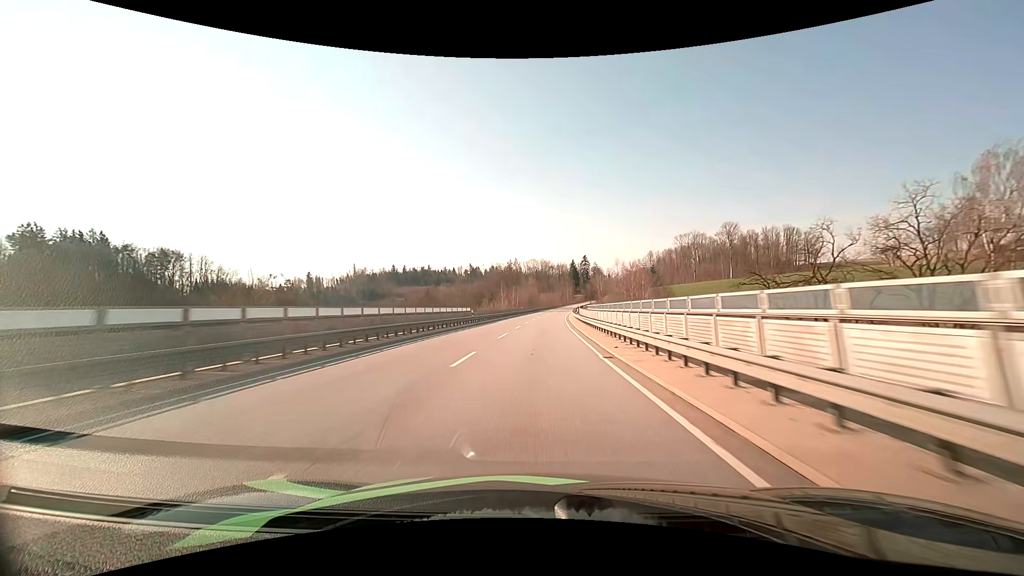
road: primary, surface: asphalt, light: Day
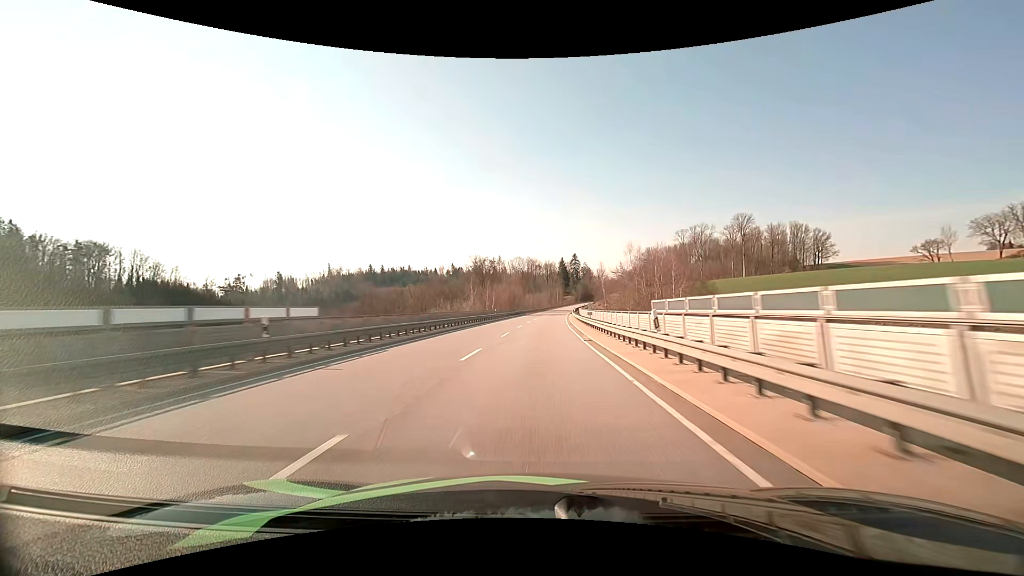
(+0.5, +34.4) m; +2°
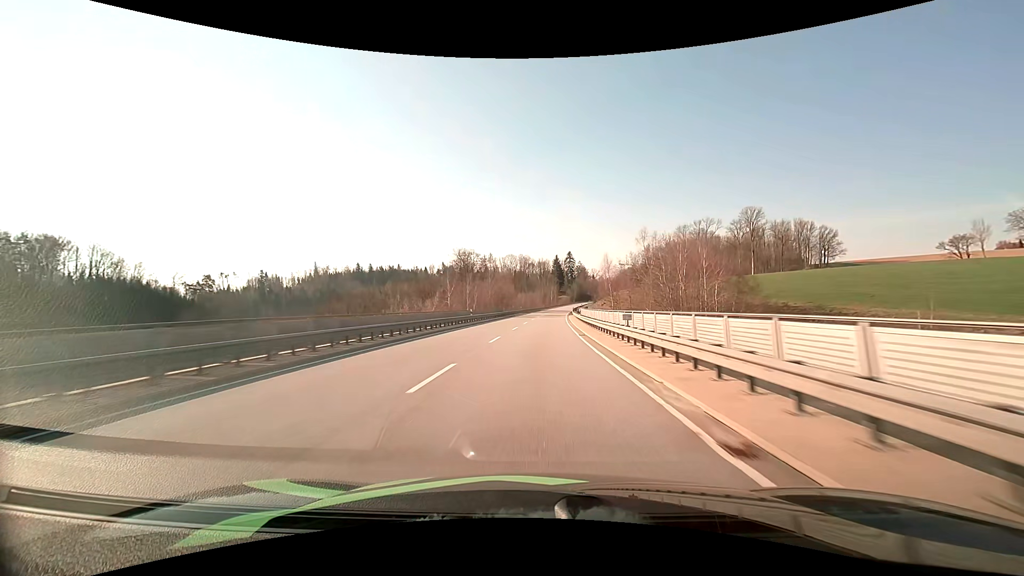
(+0.1, +17.1) m; +1°
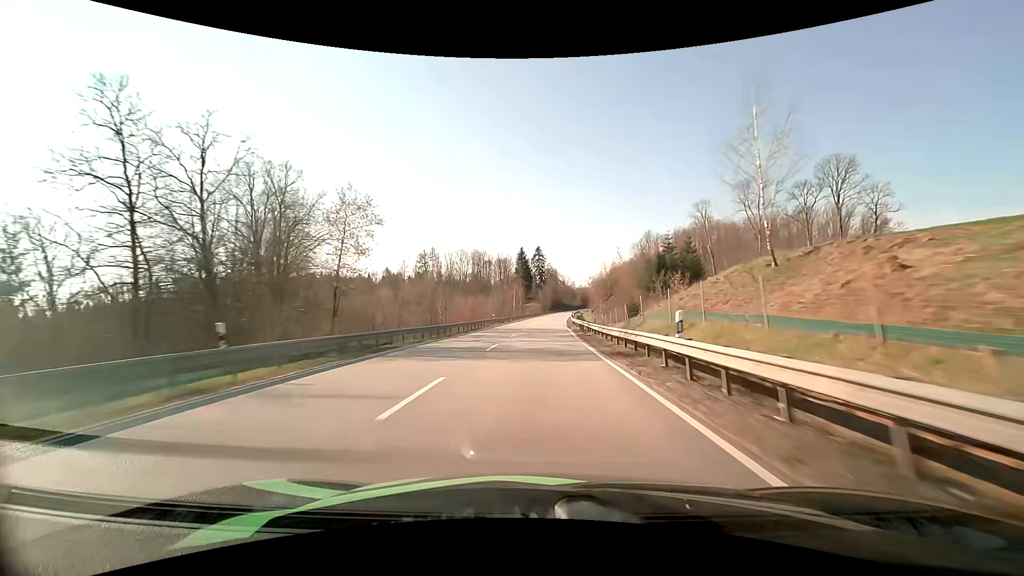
(+2.7, +84.8) m; +4°
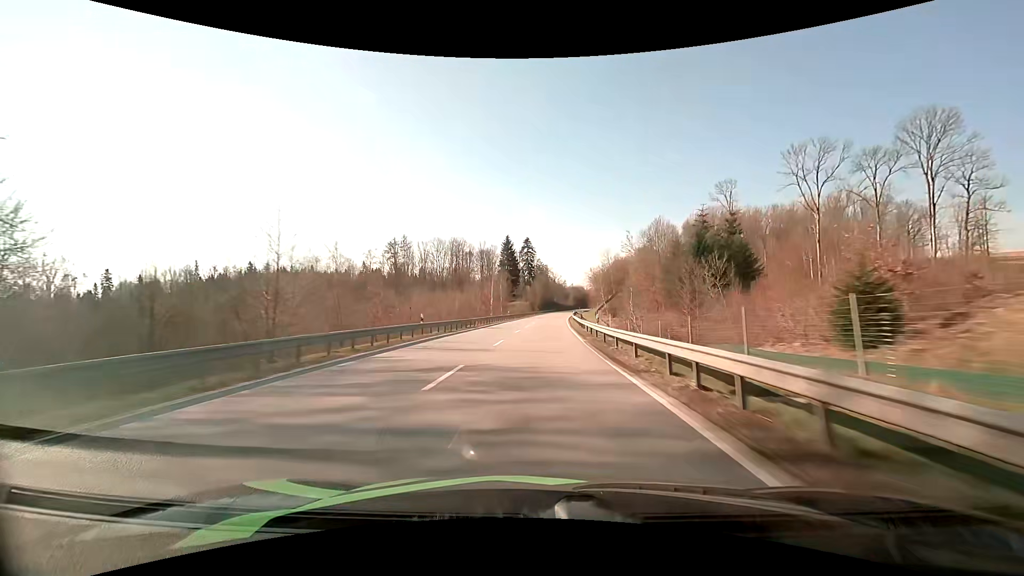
(+0.4, +33.6) m; +1°
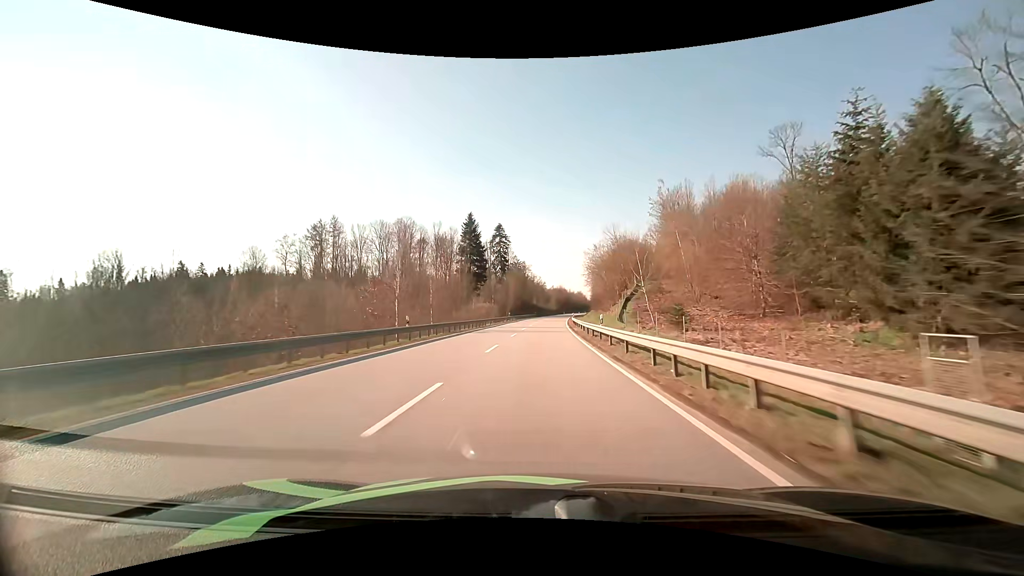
(+1.0, +50.7) m; +2°
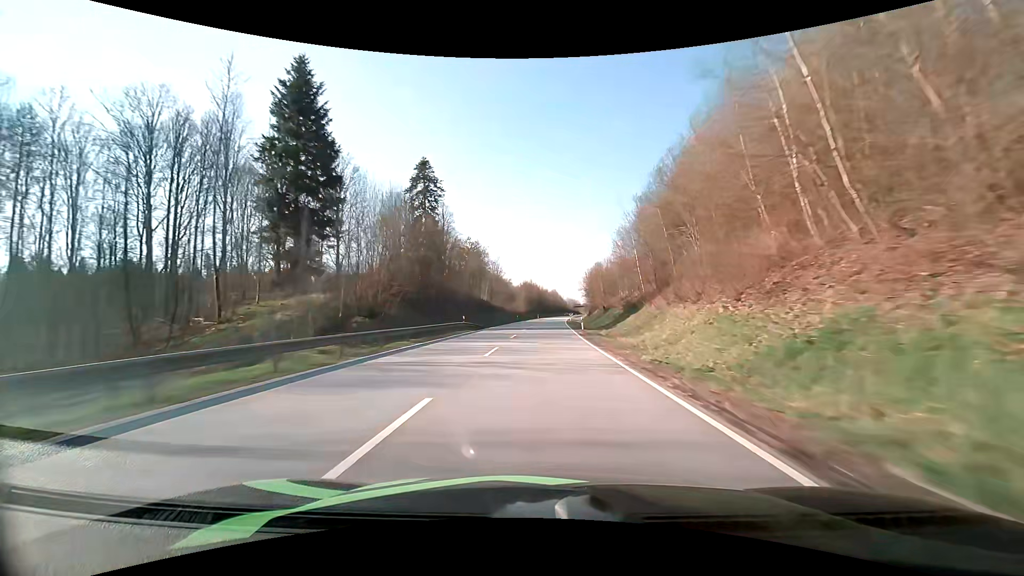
(+2.7, +85.2) m; +4°
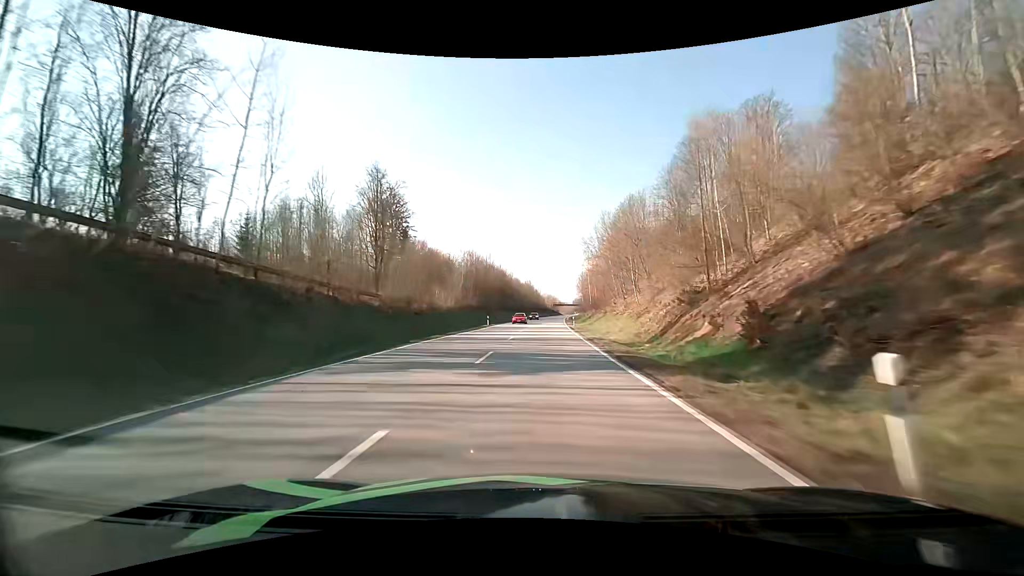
(+2.6, +85.4) m; +3°
(0, +10) (0, +20) (0, +30) (0, +40) (+1, +50) (+1, +60) (+1, +70) (+1, +80) (+2, +90) (+2, +100) m
